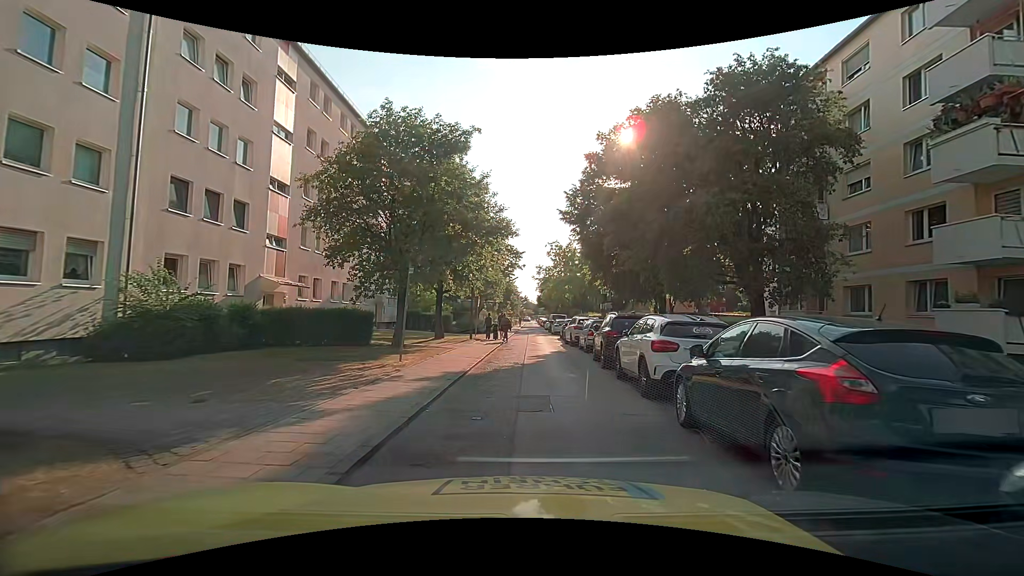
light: Day
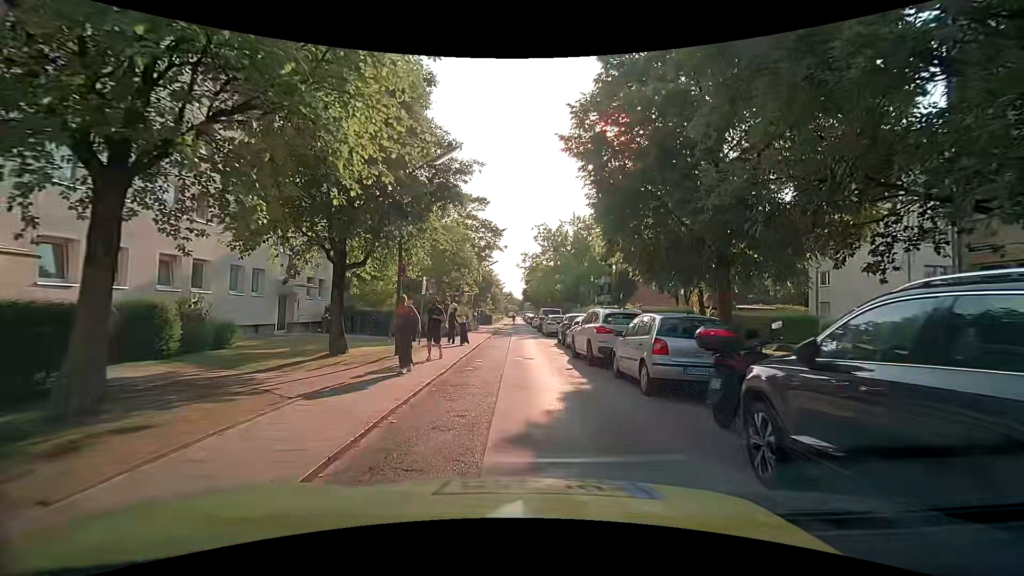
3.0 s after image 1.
(+0.2, +13.1) m; +1°
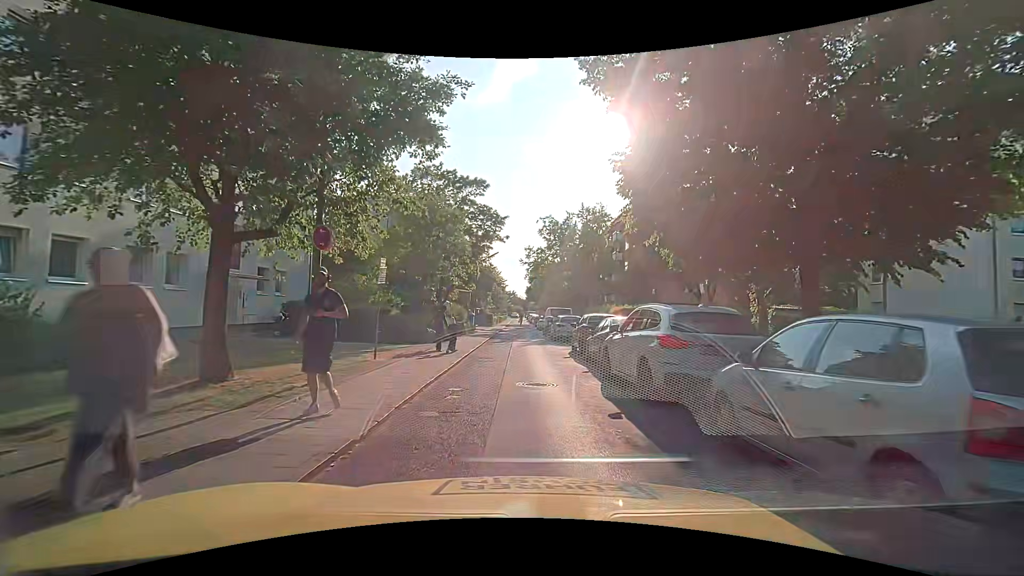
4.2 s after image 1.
(0.0, +5.9) m; +1°
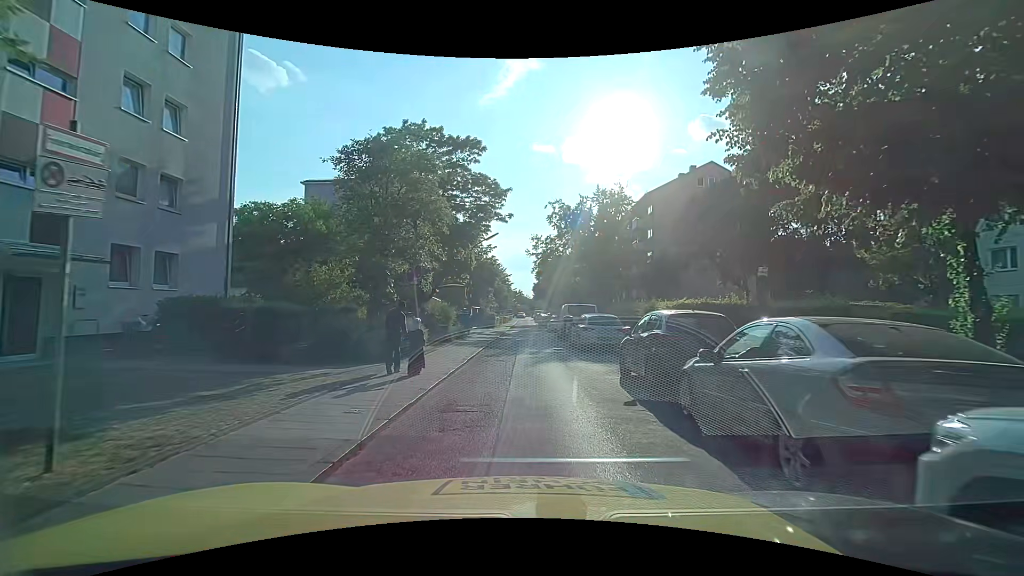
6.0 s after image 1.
(-0.2, +8.8) m; -3°
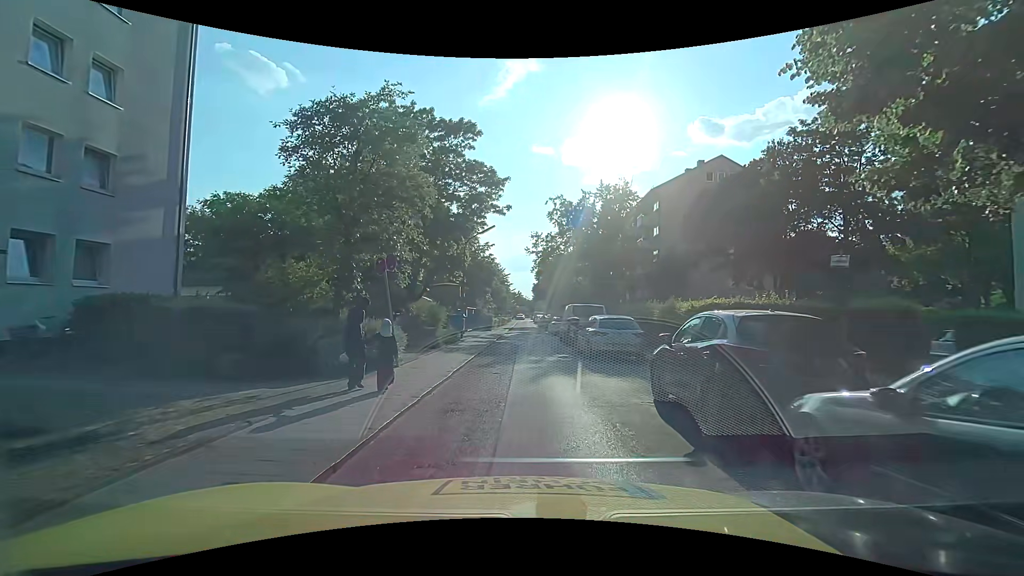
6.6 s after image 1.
(0.0, +2.9) m; 0°
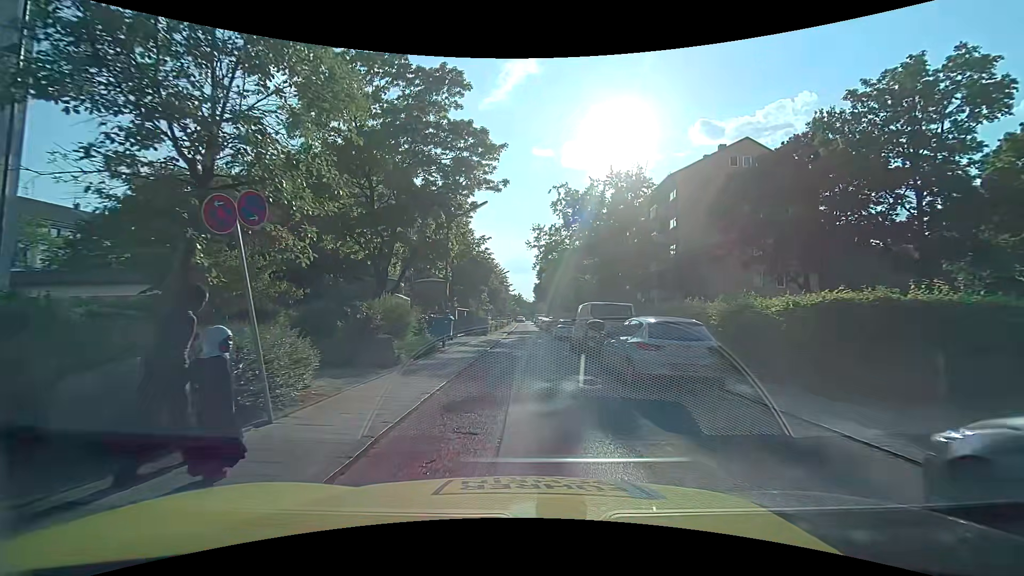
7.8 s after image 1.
(+0.2, +6.0) m; +2°
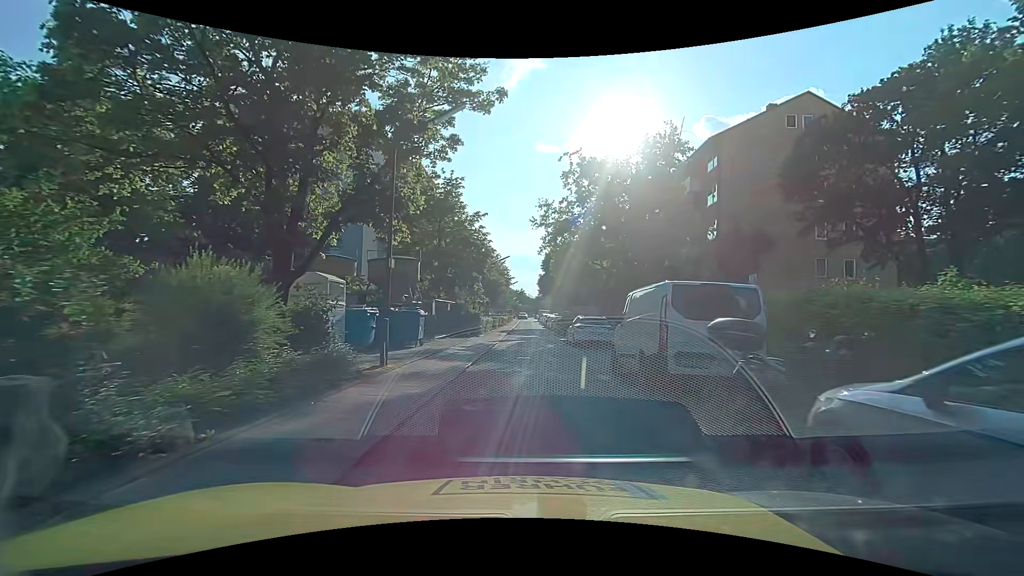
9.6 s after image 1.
(-0.2, +9.0) m; 0°
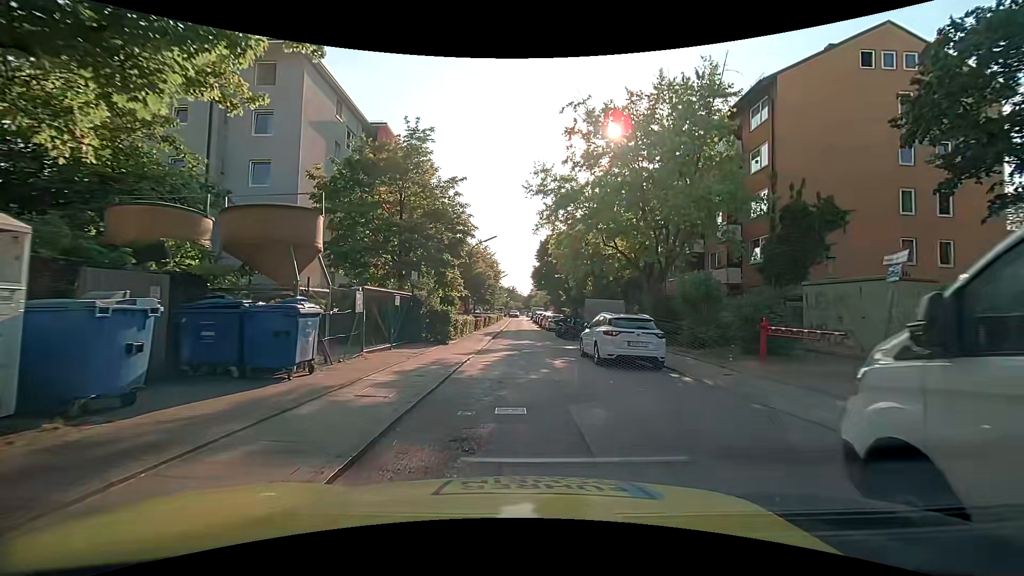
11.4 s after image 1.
(-0.2, +9.2) m; -1°
